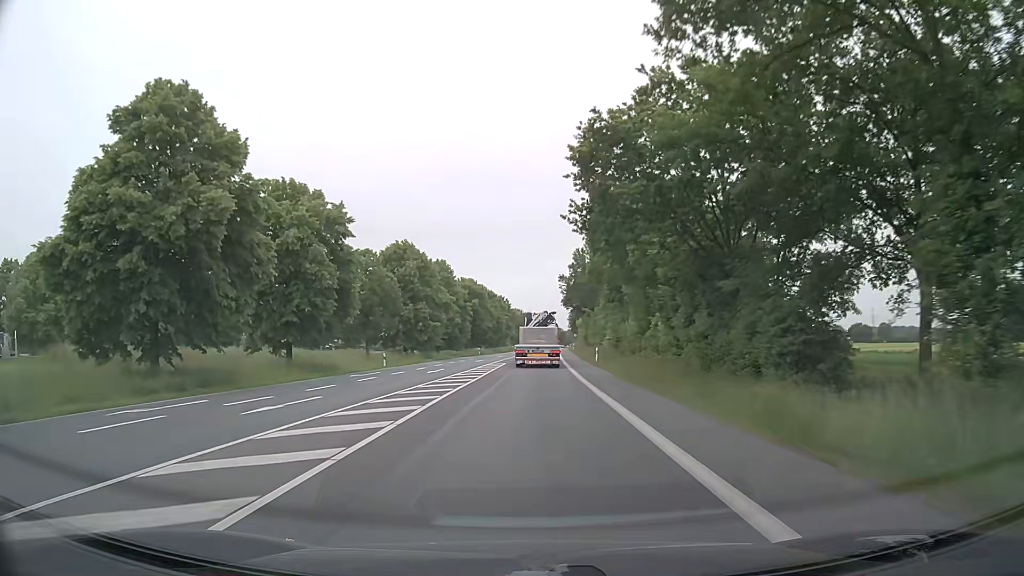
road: primary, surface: asphalt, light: Day
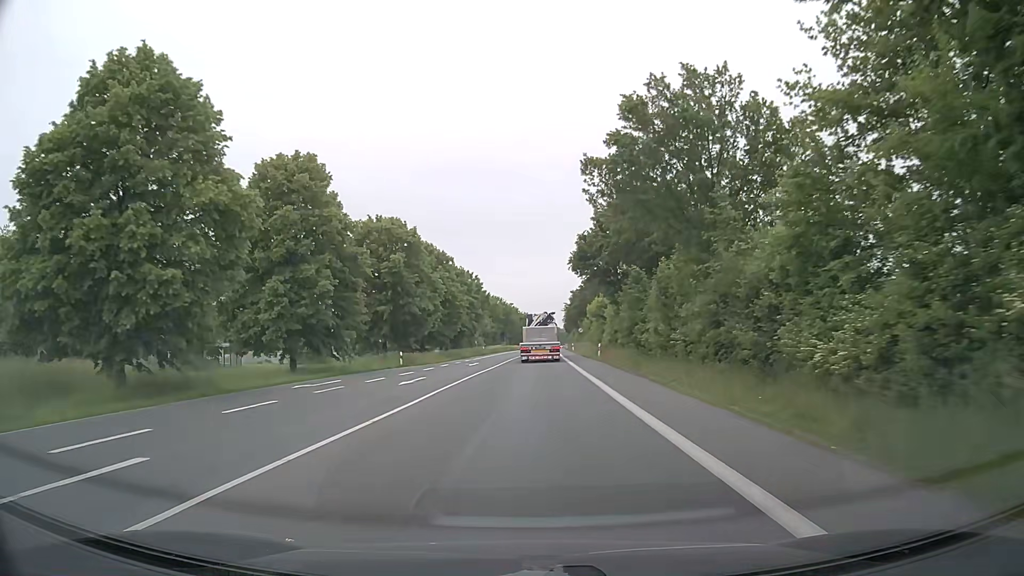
(+0.7, +50.6) m; +2°
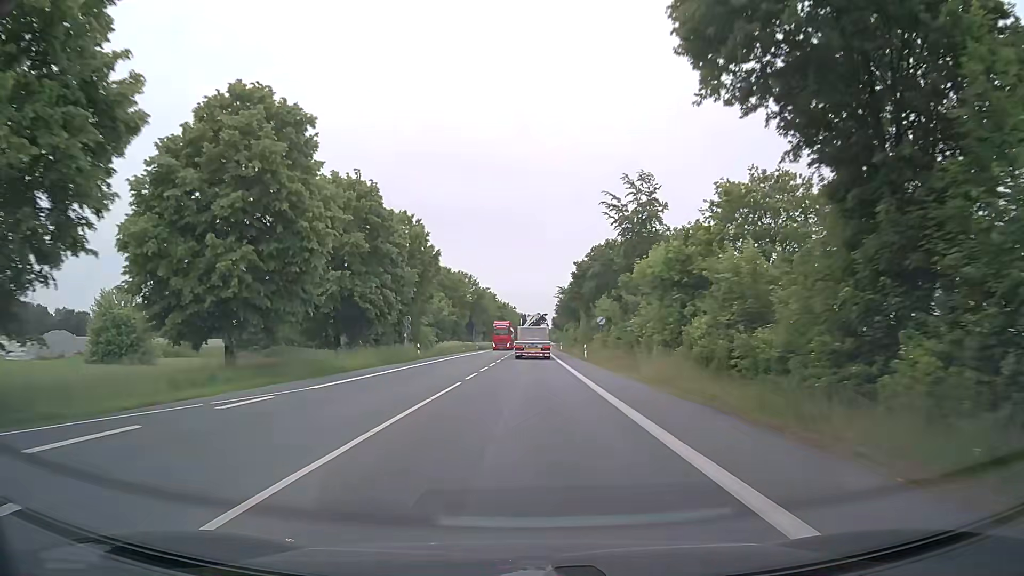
(+0.4, +43.2) m; +2°
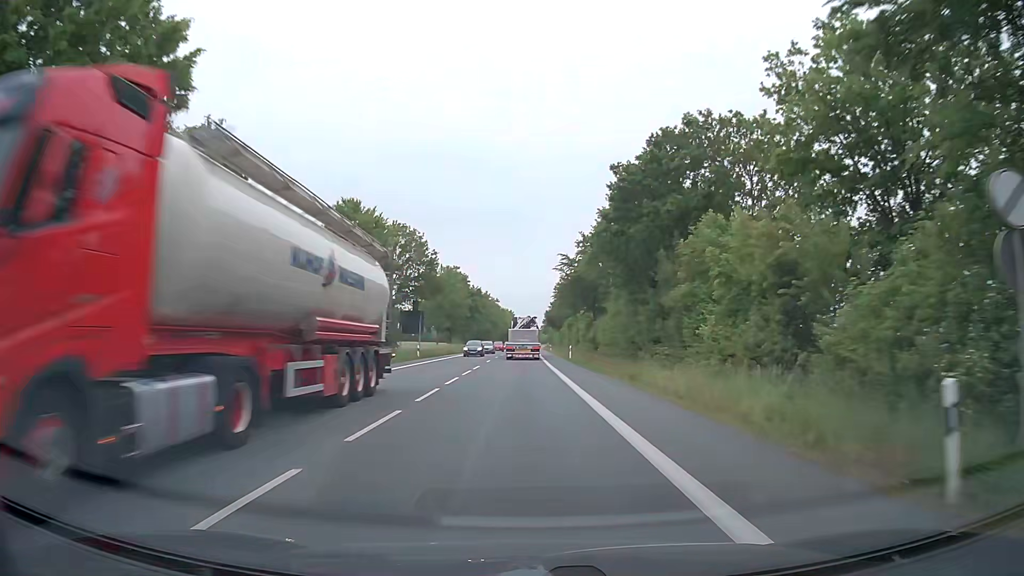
(+0.3, +44.6) m; +1°
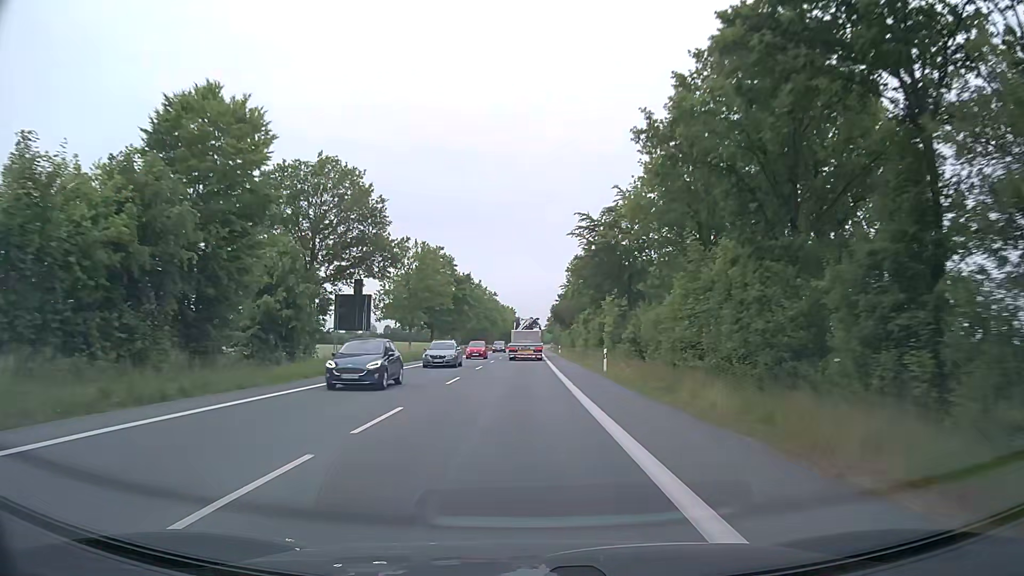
(0.0, +23.3) m; 0°
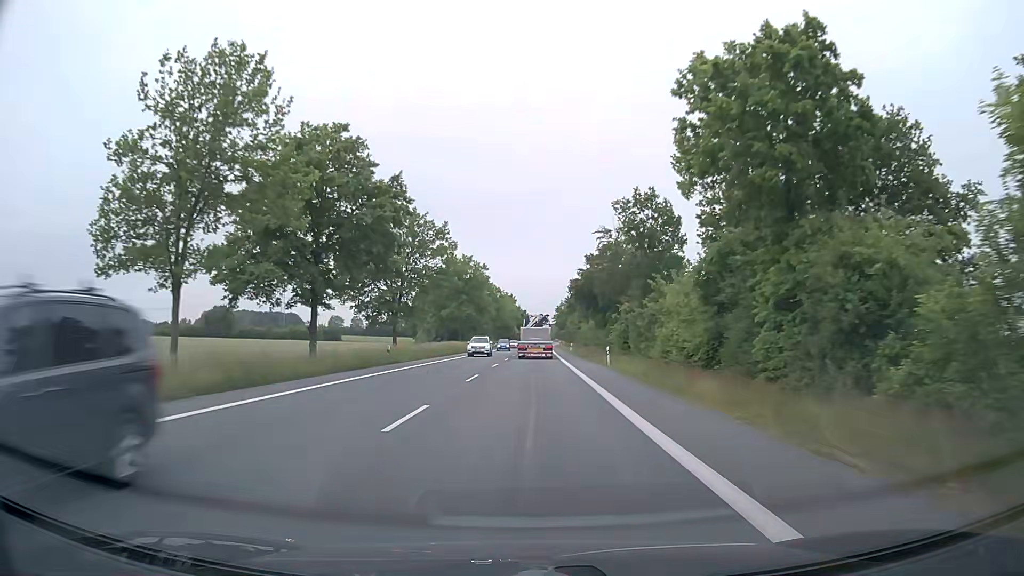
(-0.2, +48.4) m; 0°
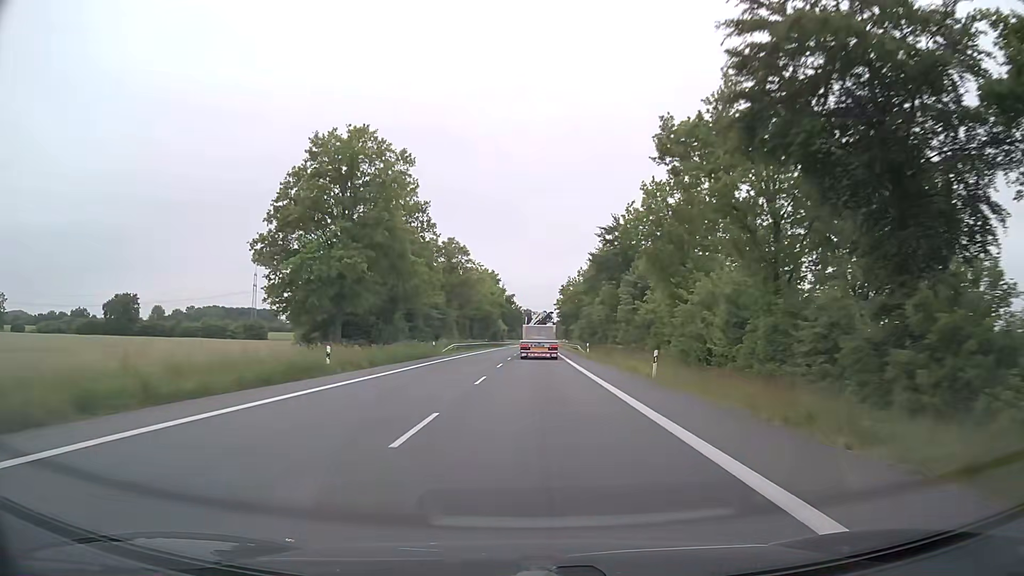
(+0.8, +62.0) m; +1°
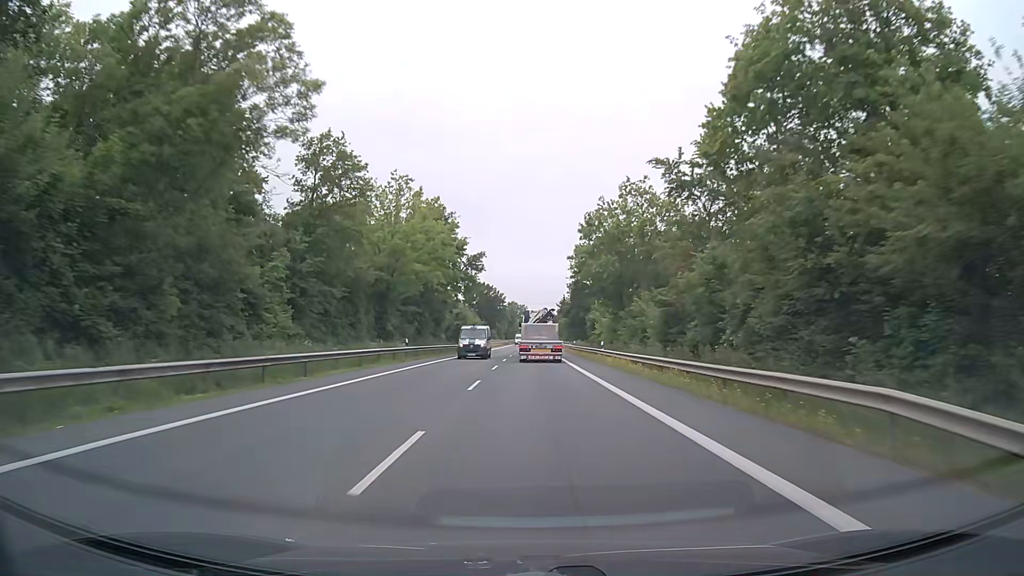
(+0.3, +63.0) m; +1°
(0, +10) (0, +20) (0, +30) (0, +40) (0, +50) (0, +60) (0, +70) (0, +80) (+1, +90) (+1, +100) m
